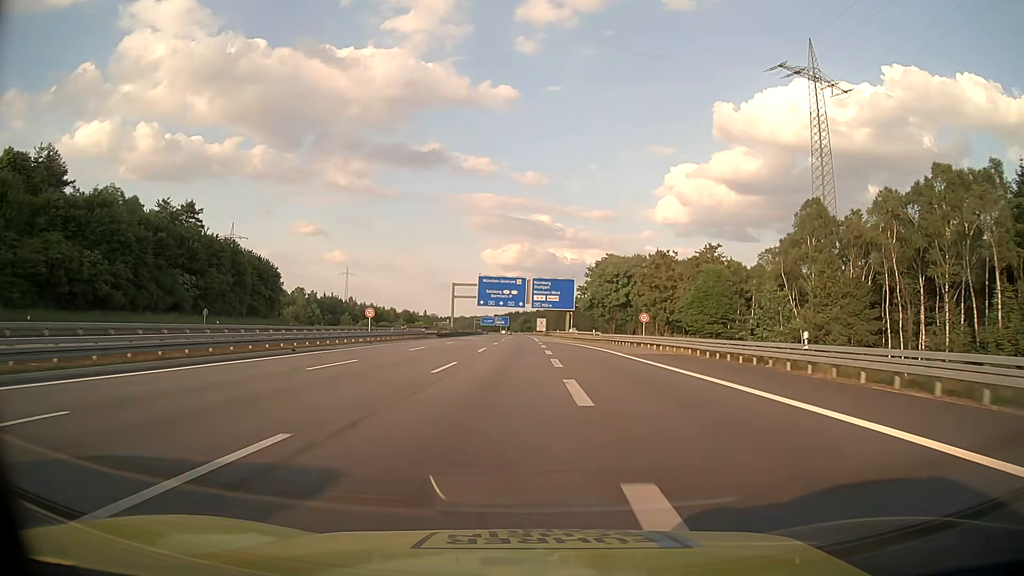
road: motorway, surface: asphalt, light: Day
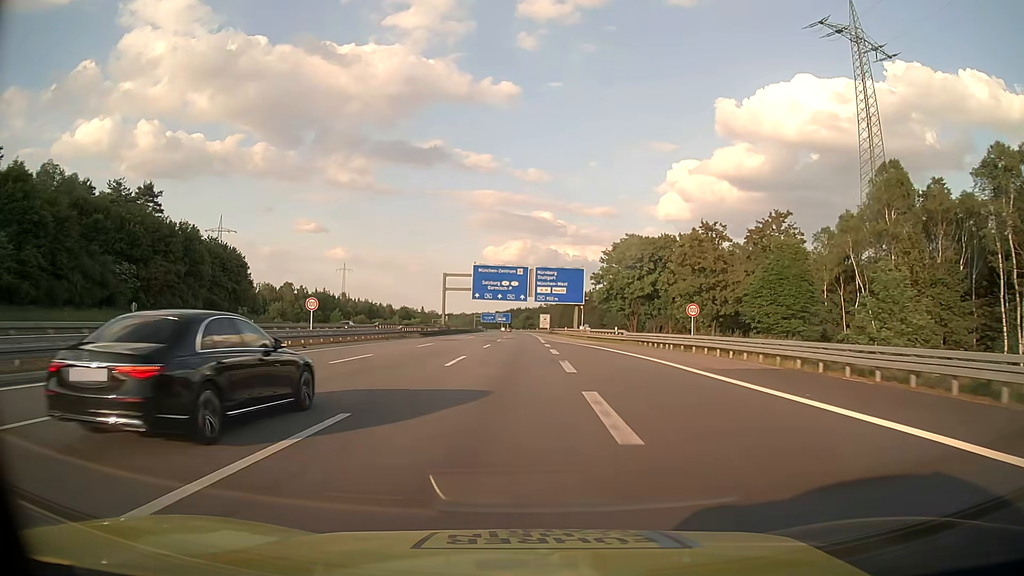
(0.0, +16.2) m; 0°
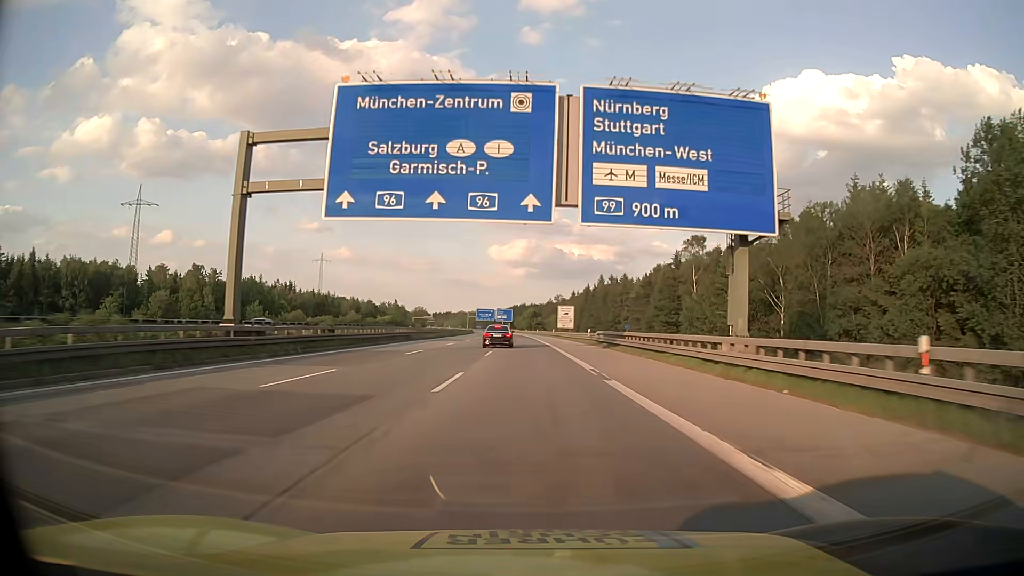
(-0.6, +80.7) m; 0°
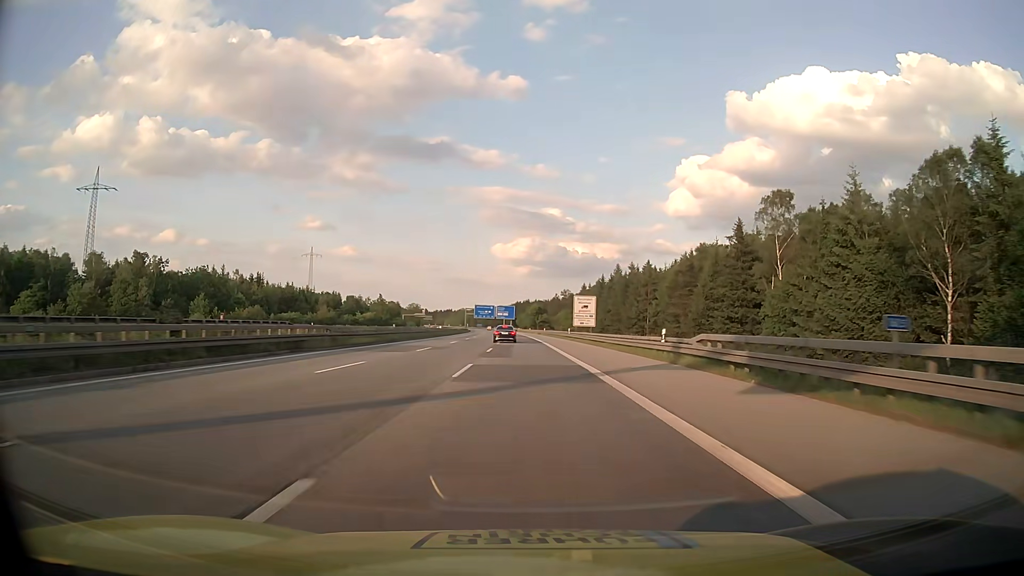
(-0.1, +32.3) m; 0°
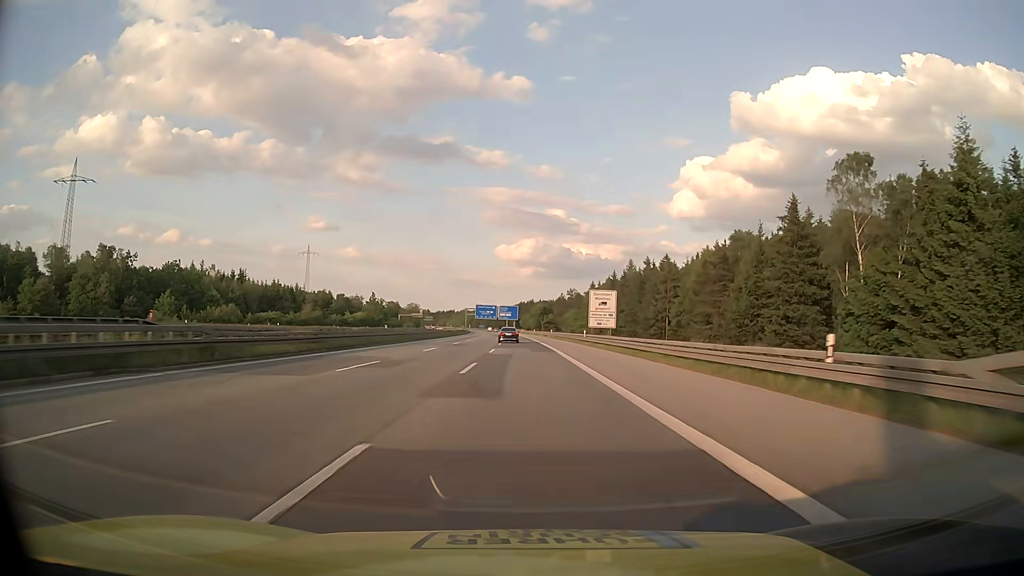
(-0.1, +16.1) m; 0°
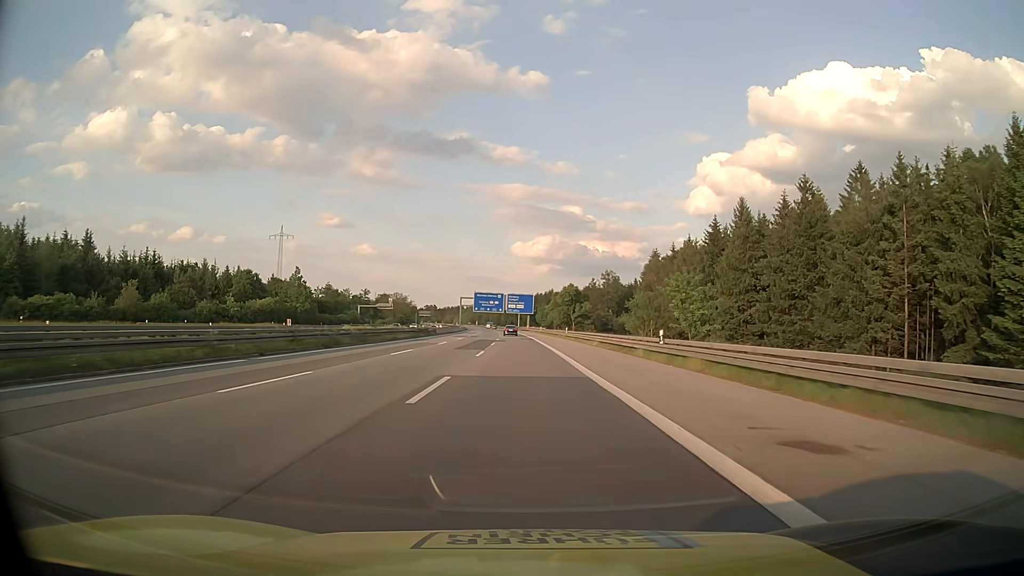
(-0.8, +80.8) m; -1°
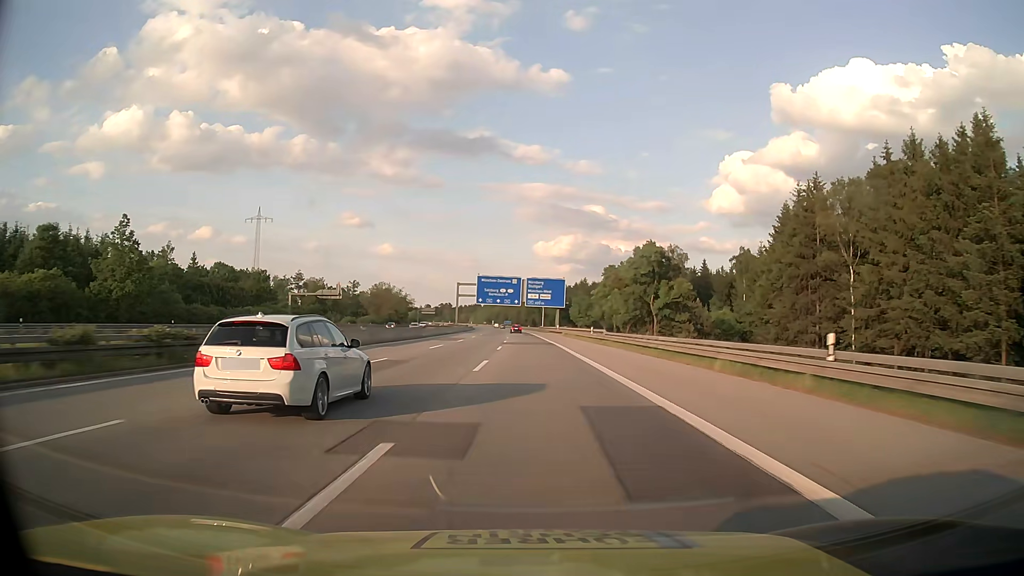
(-1.2, +64.7) m; -2°
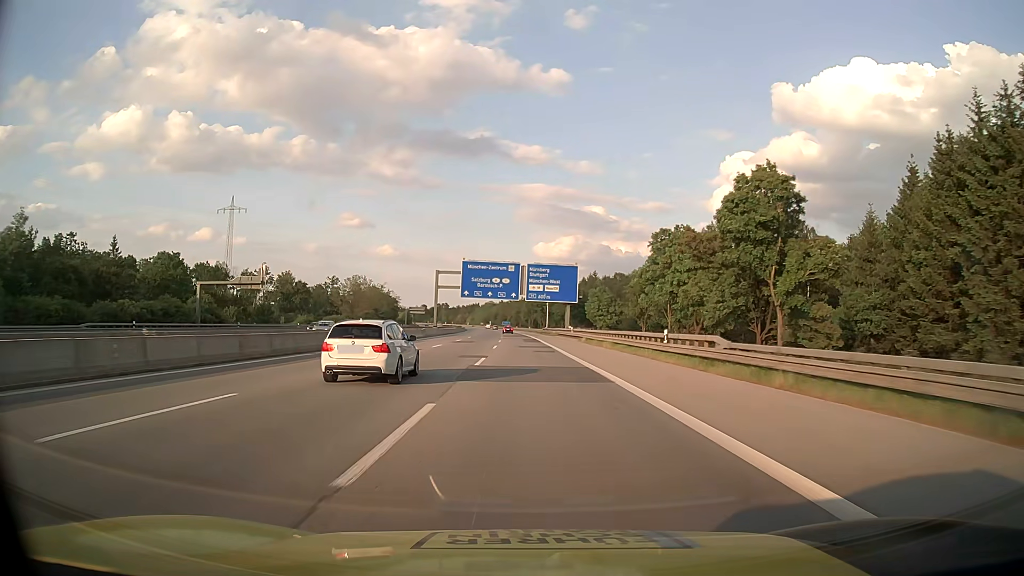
(0.0, +32.3) m; 0°
(0, +10) (0, +20) (0, +30) (0, +40) (0, +50) (-1, +60) (-1, +70) (-1, +80) (-2, +90) (-2, +100) m
